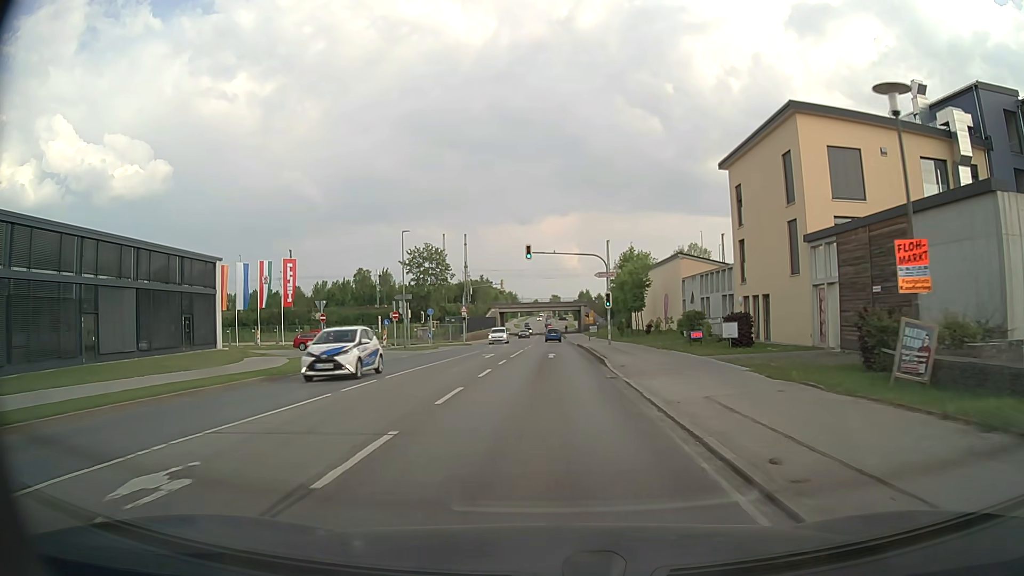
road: secondary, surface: asphalt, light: Day
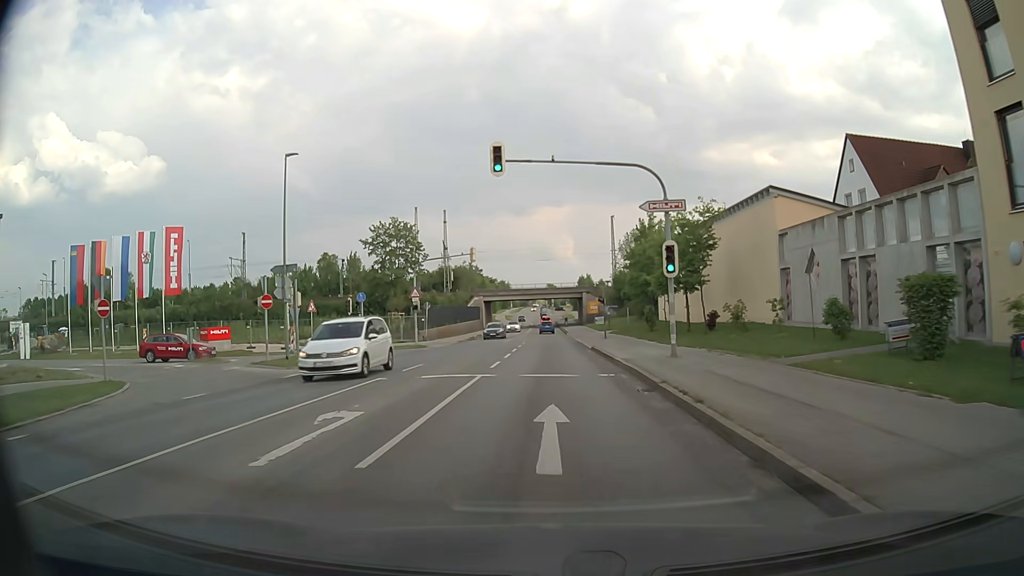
(+0.2, +23.4) m; +1°
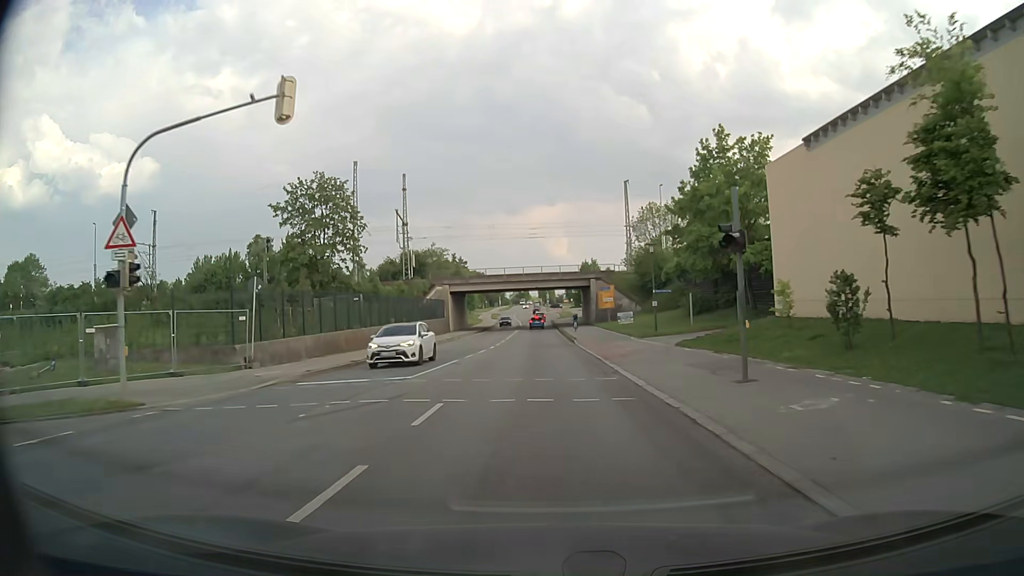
(+0.1, +32.9) m; 0°
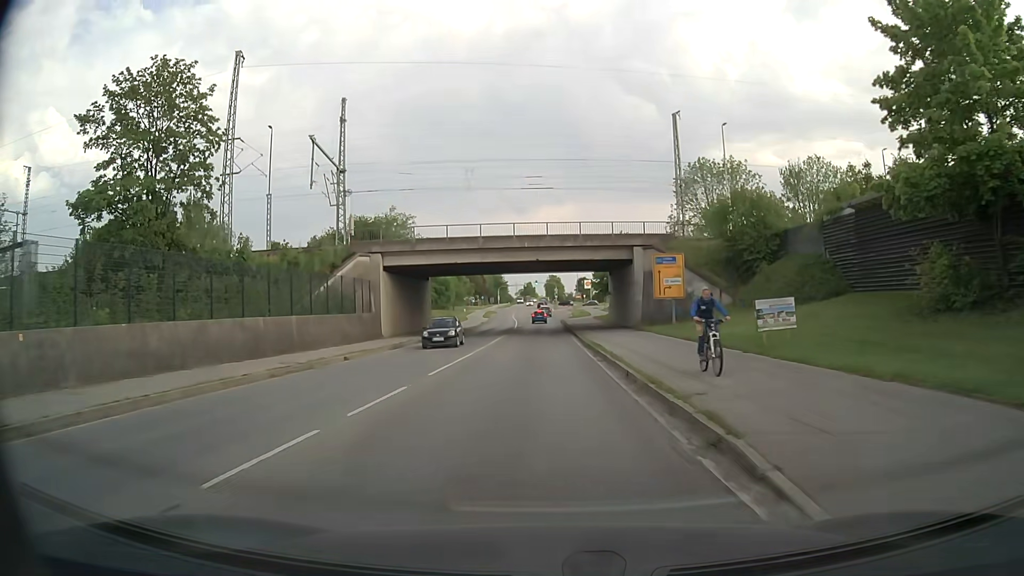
(+0.1, +34.5) m; 0°
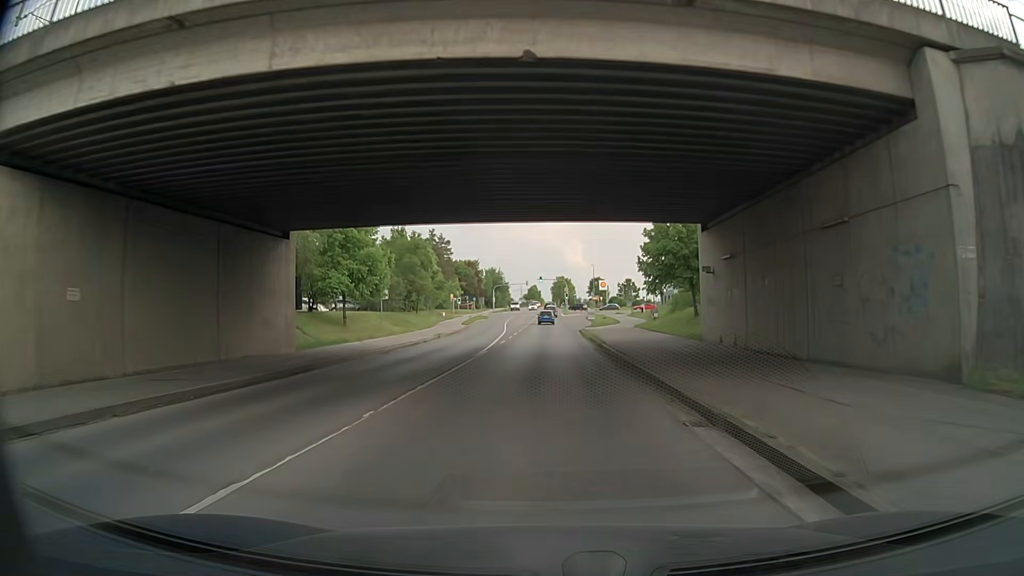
(-0.4, +35.3) m; -1°
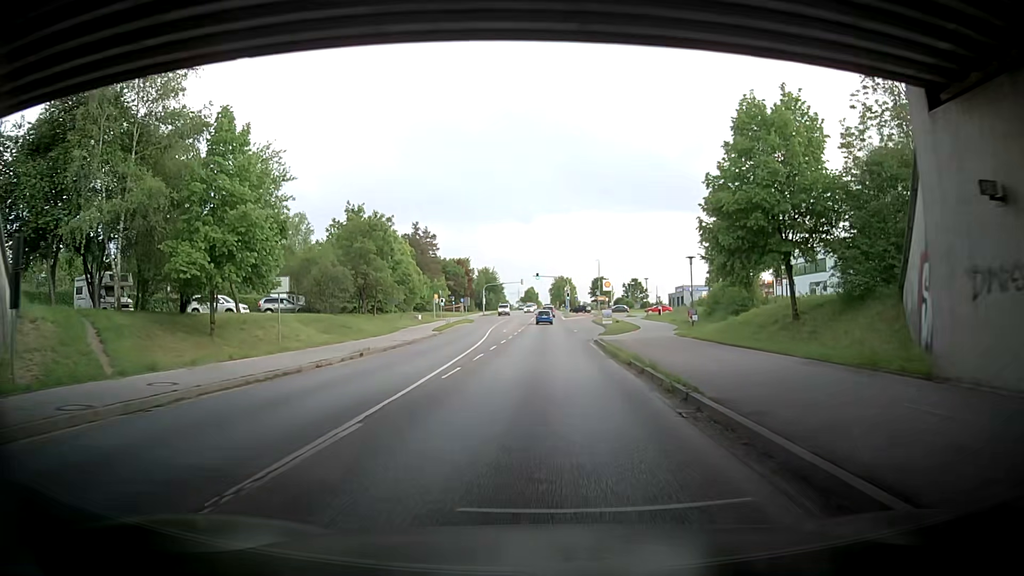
(0.0, +17.6) m; 0°
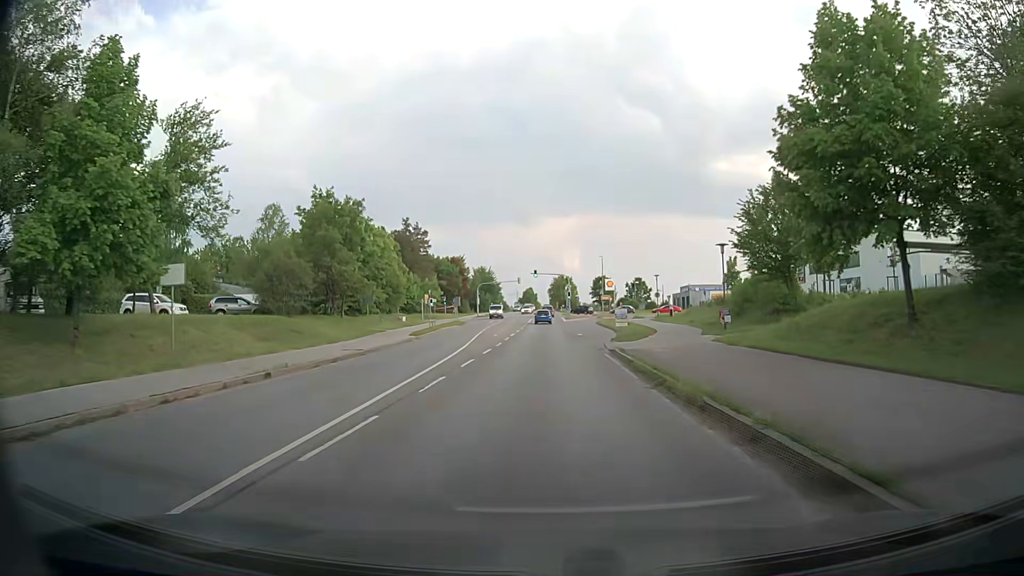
(-0.1, +8.8) m; -1°
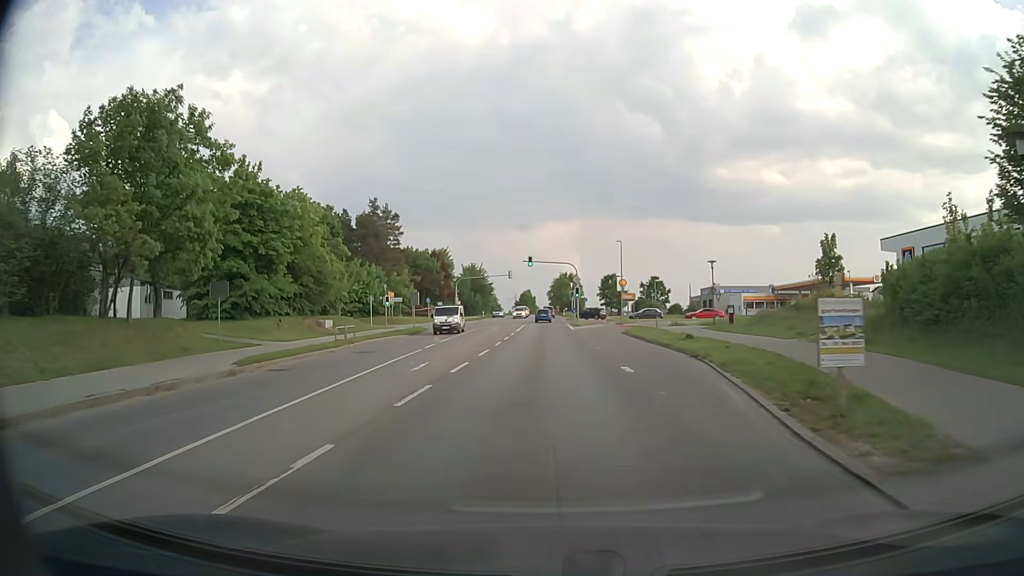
(+0.6, +26.0) m; +2°
(0, +10) (0, +20) (0, +30) (0, +40) (0, +50) (0, +60) (0, +70) (0, +80) (0, +90) (0, +100) m
